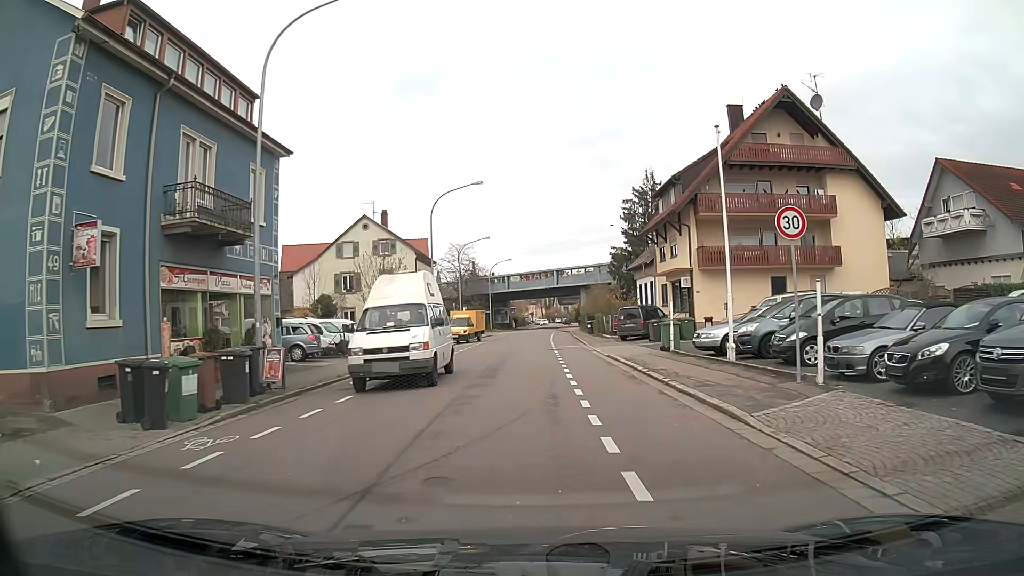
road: tertiary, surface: asphalt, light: Day
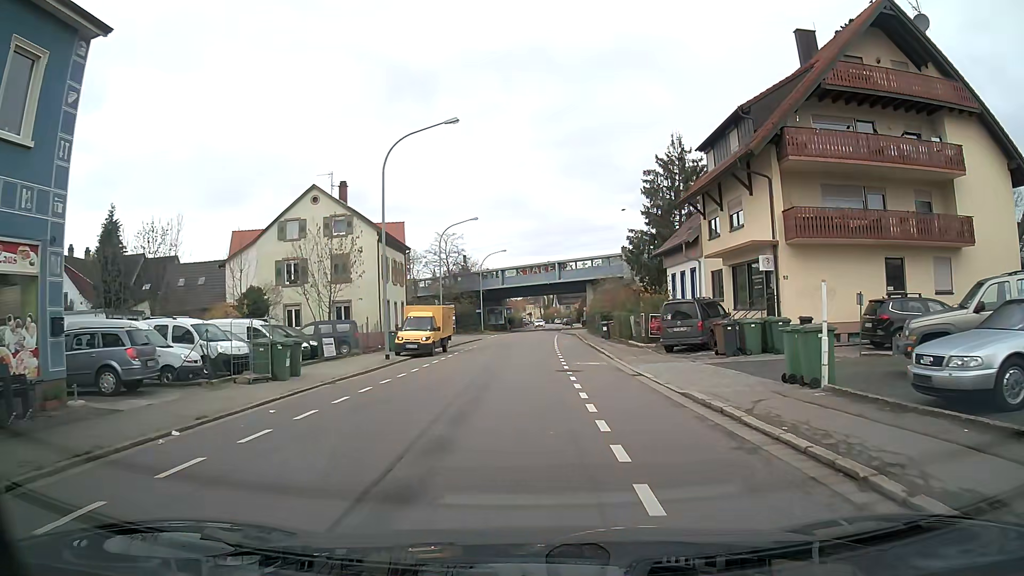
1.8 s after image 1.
(0.0, +12.9) m; 0°
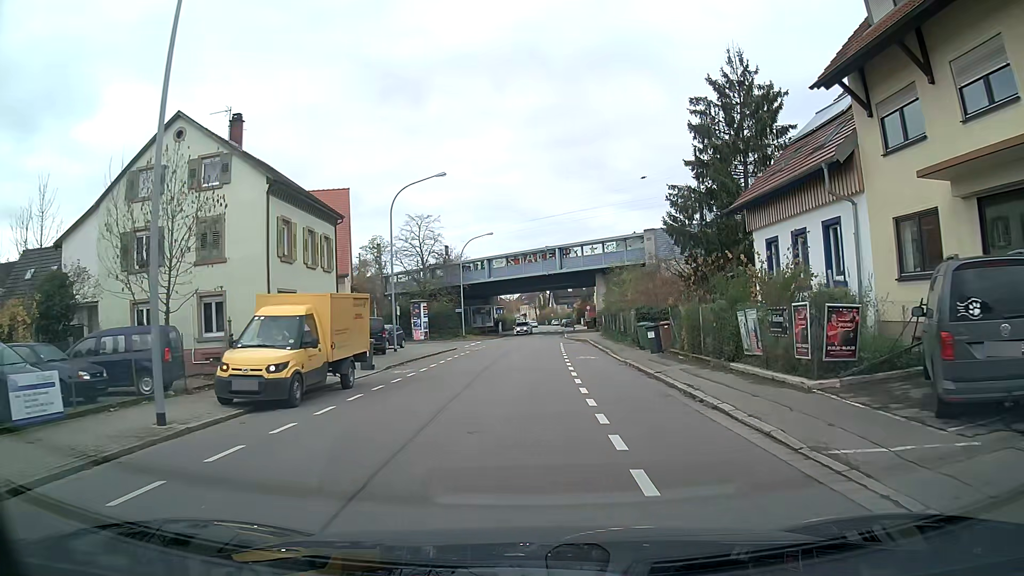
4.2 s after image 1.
(+0.1, +17.3) m; +1°
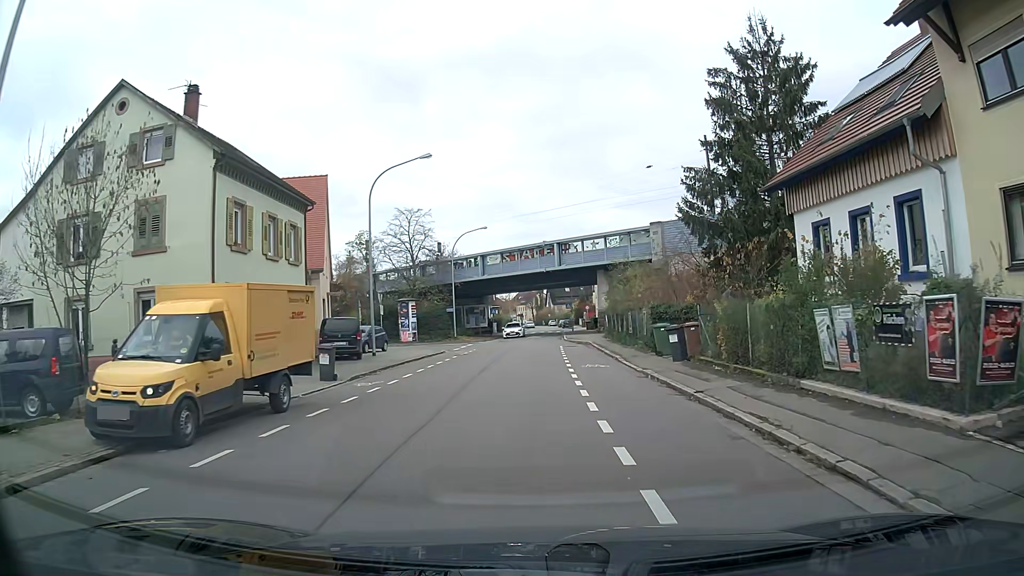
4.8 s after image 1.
(0.0, +4.4) m; 0°
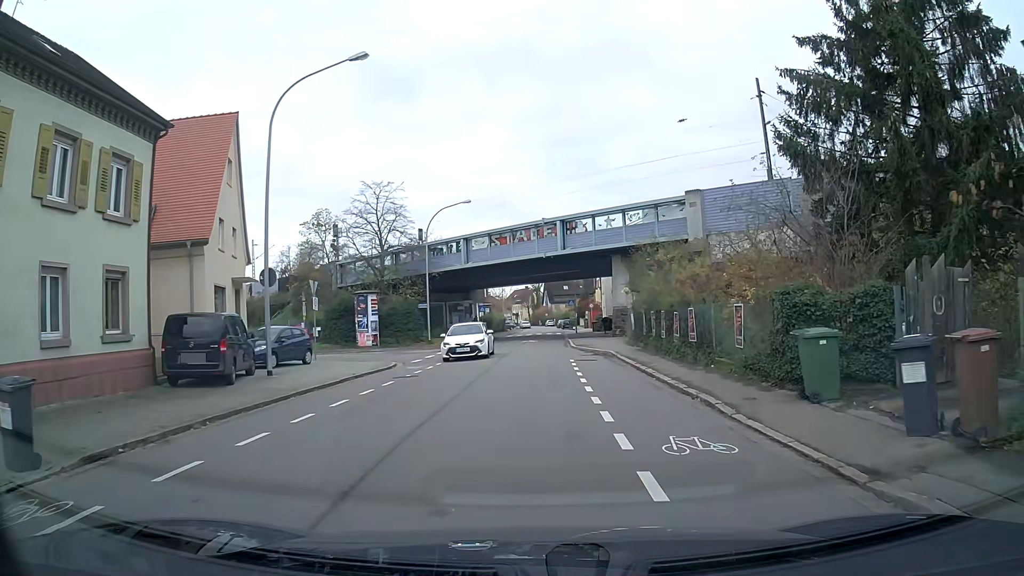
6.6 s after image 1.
(0.0, +13.1) m; 0°
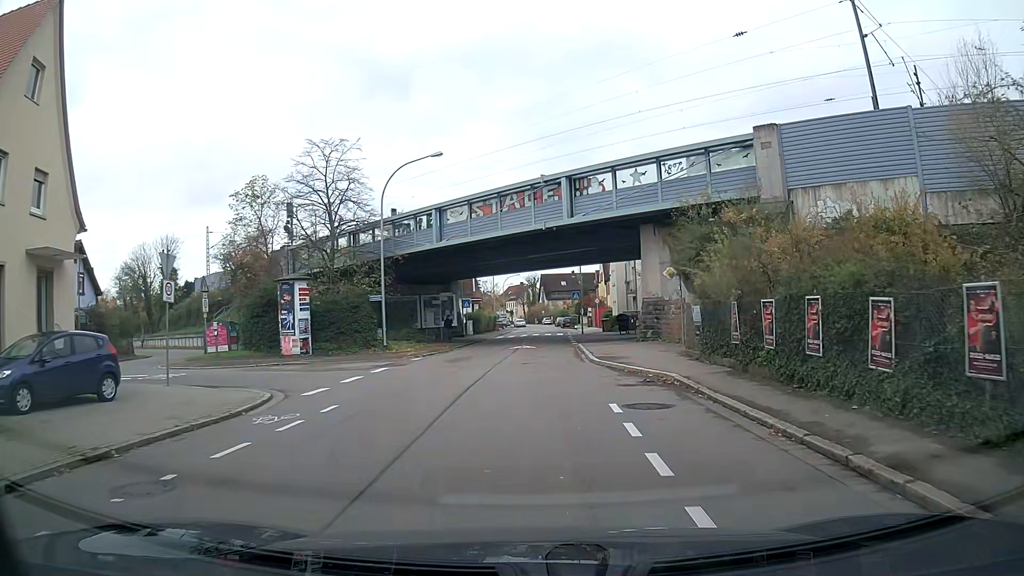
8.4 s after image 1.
(+0.1, +13.2) m; +1°
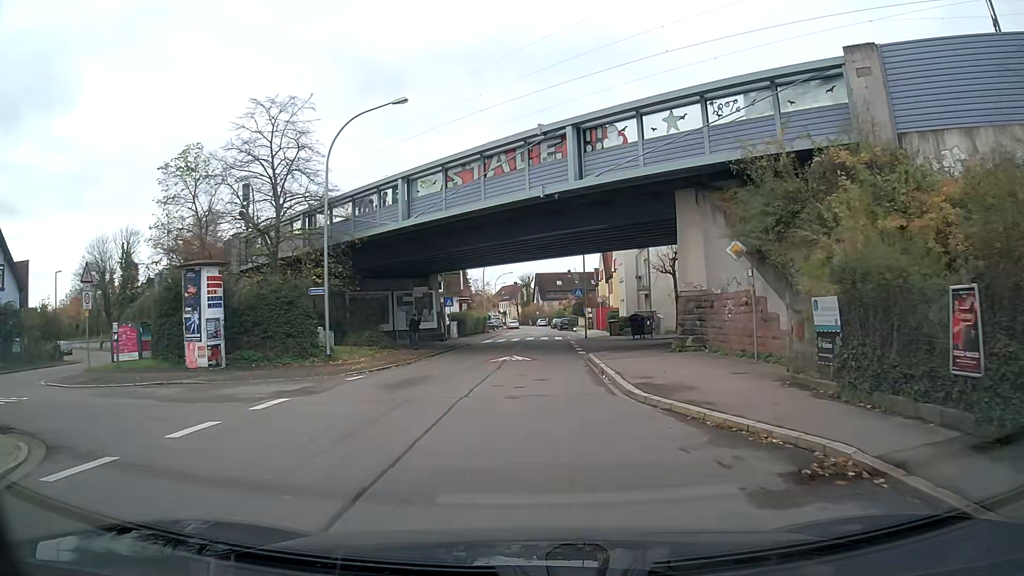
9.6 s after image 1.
(0.0, +8.8) m; +1°
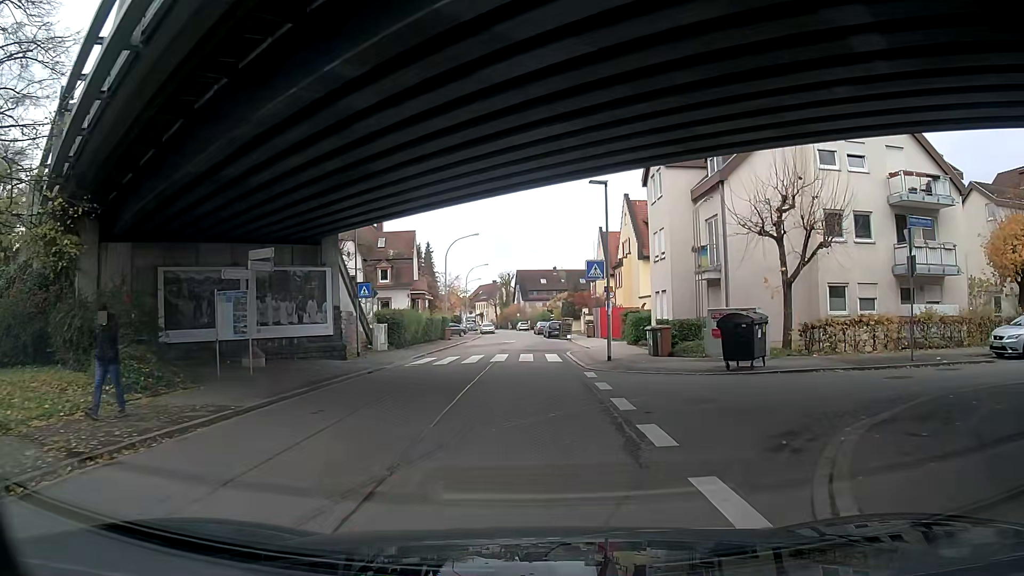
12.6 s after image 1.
(+0.2, +21.8) m; +1°
